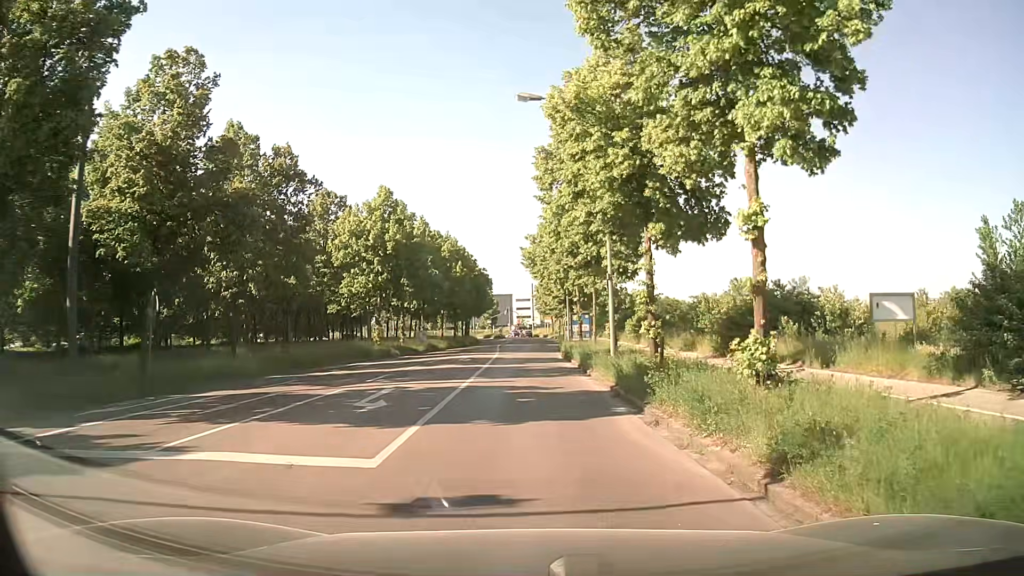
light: Day
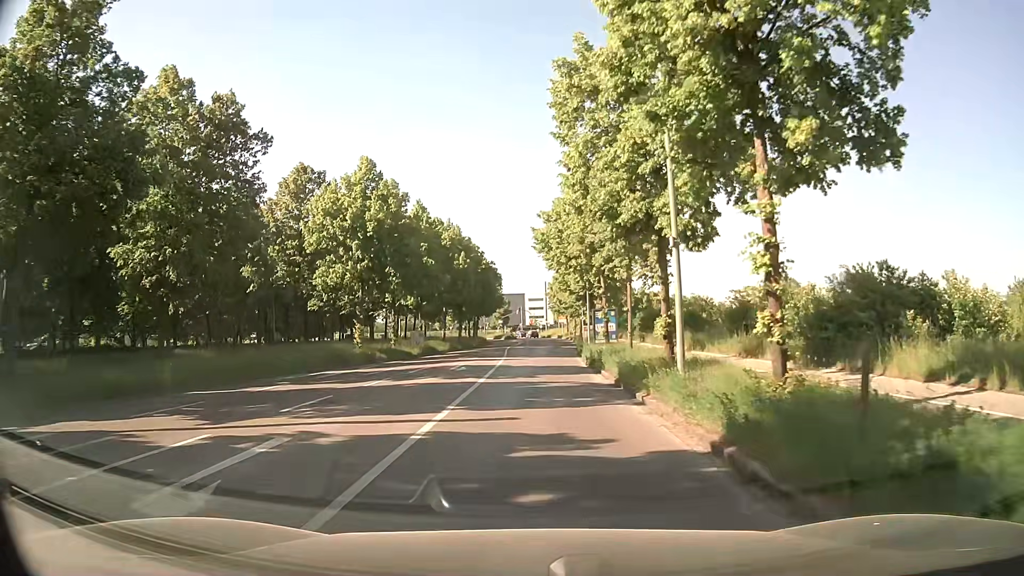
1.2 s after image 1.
(+0.1, +8.2) m; -1°
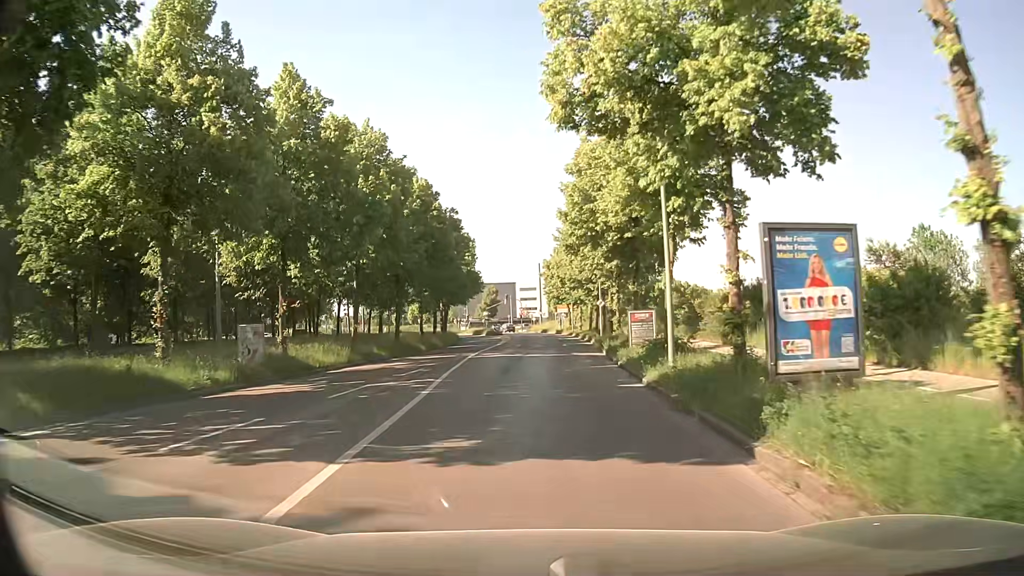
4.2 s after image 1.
(+0.4, +28.9) m; +1°
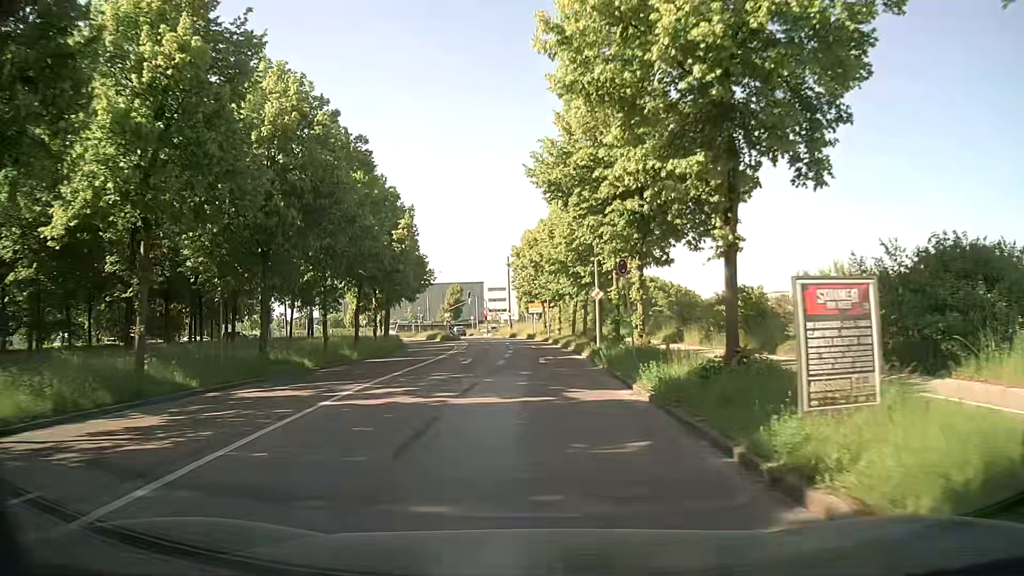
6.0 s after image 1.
(+0.2, +17.4) m; +2°
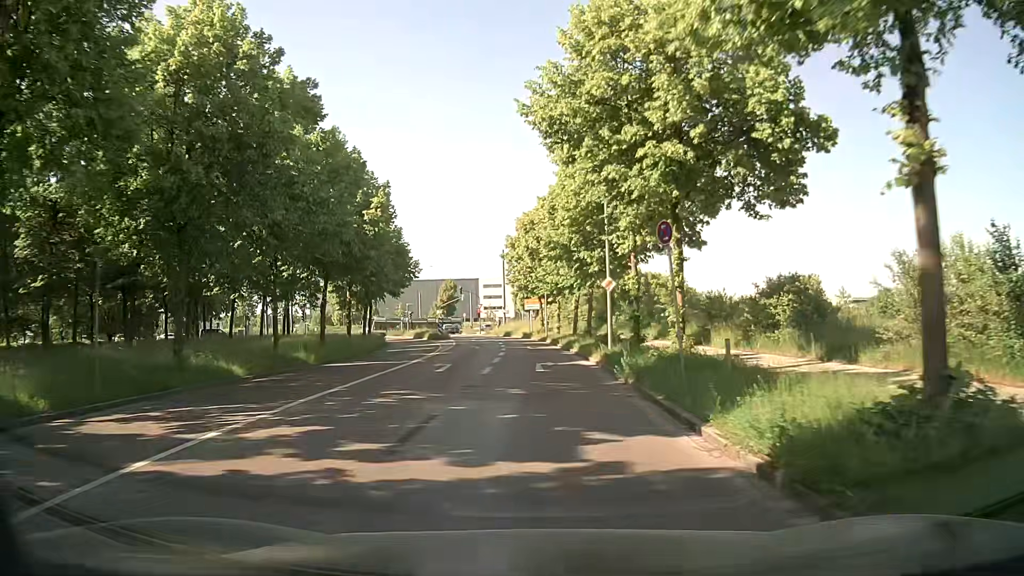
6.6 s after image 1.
(0.0, +6.3) m; 0°
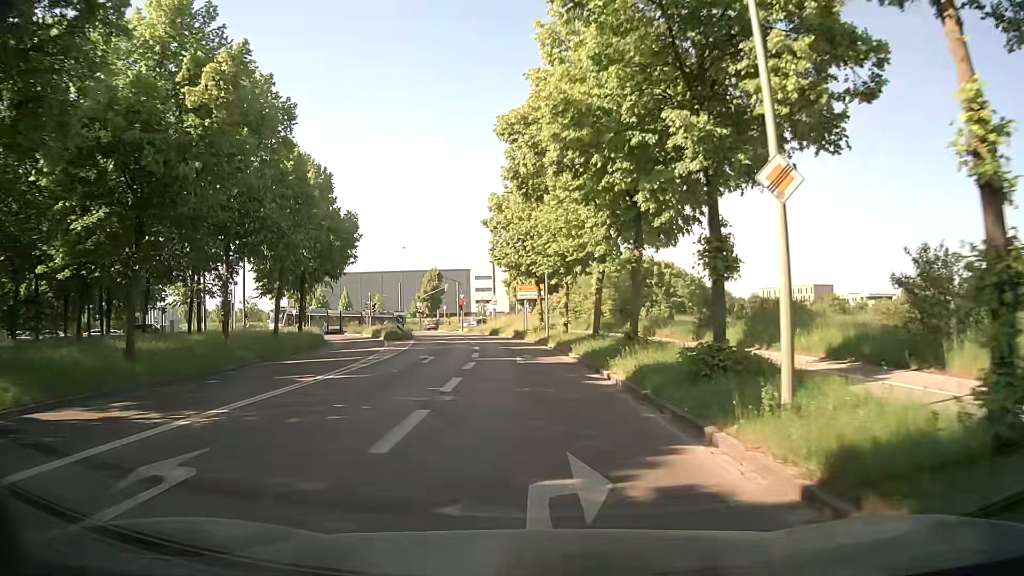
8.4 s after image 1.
(+0.2, +18.0) m; 0°
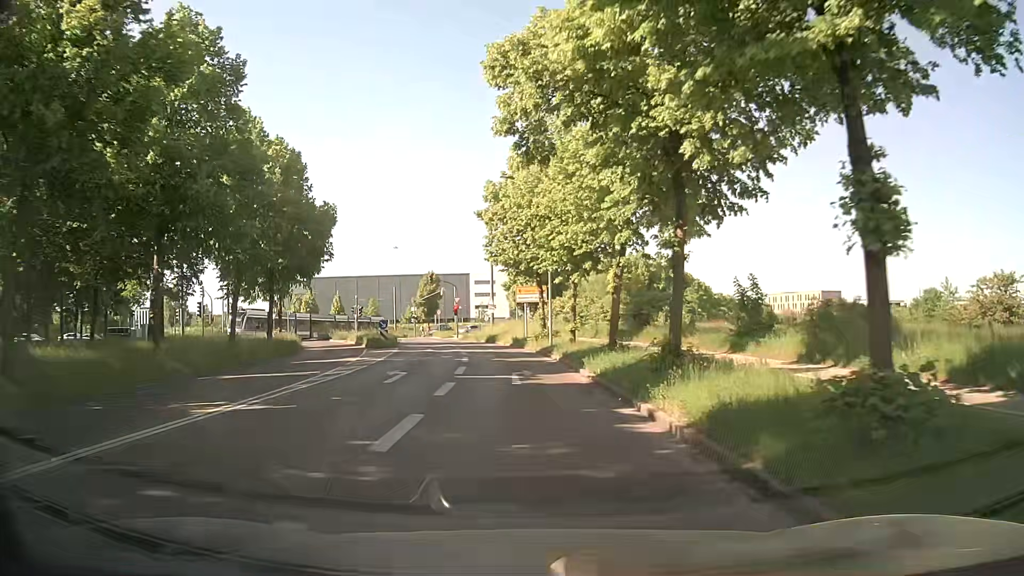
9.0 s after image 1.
(0.0, +5.6) m; 0°
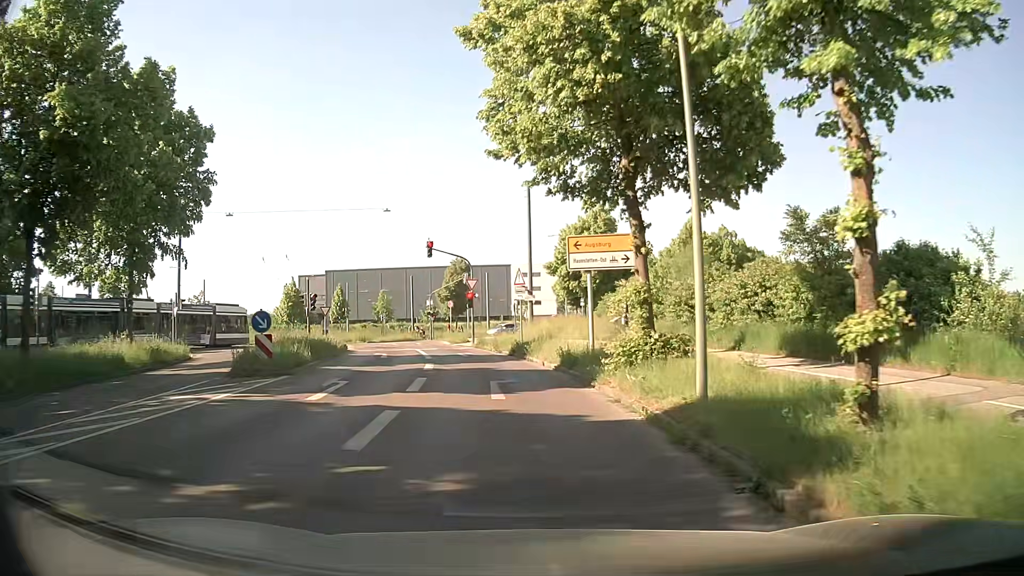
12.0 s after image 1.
(-0.5, +24.0) m; -4°
(0, +10) (-1, +20) (-3, +30) (-6, +39) (-8, +49) (-9, +59) (-5, +68) (+2, +76) (+8, +83) (+14, +92) m
